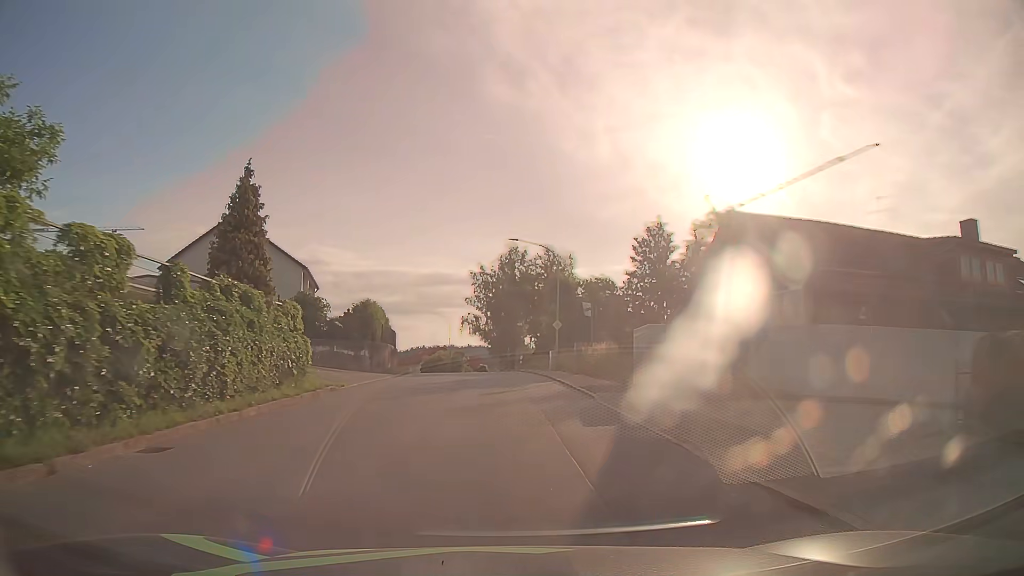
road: tertiary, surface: asphalt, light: Day
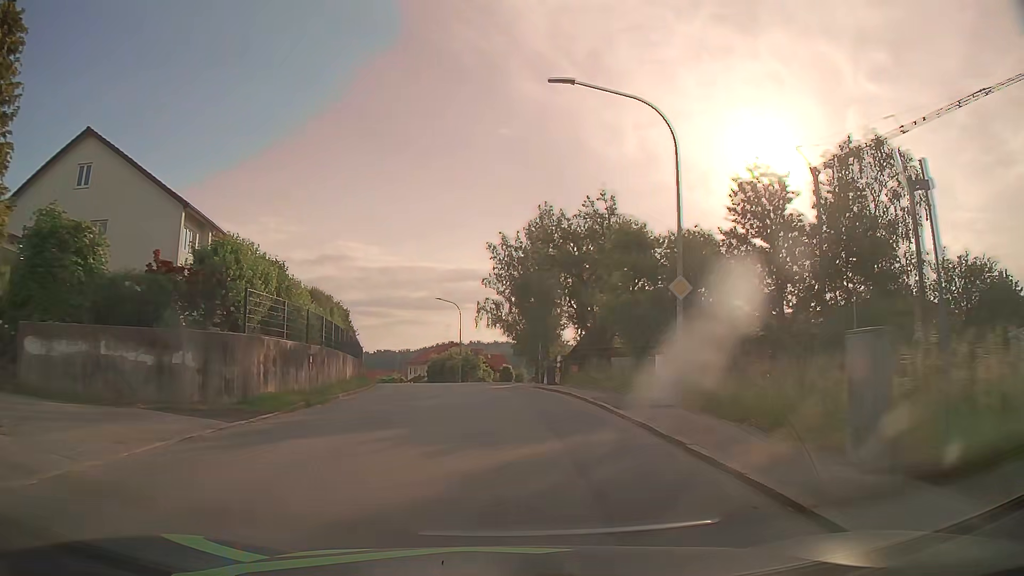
(-0.3, +23.2) m; -2°
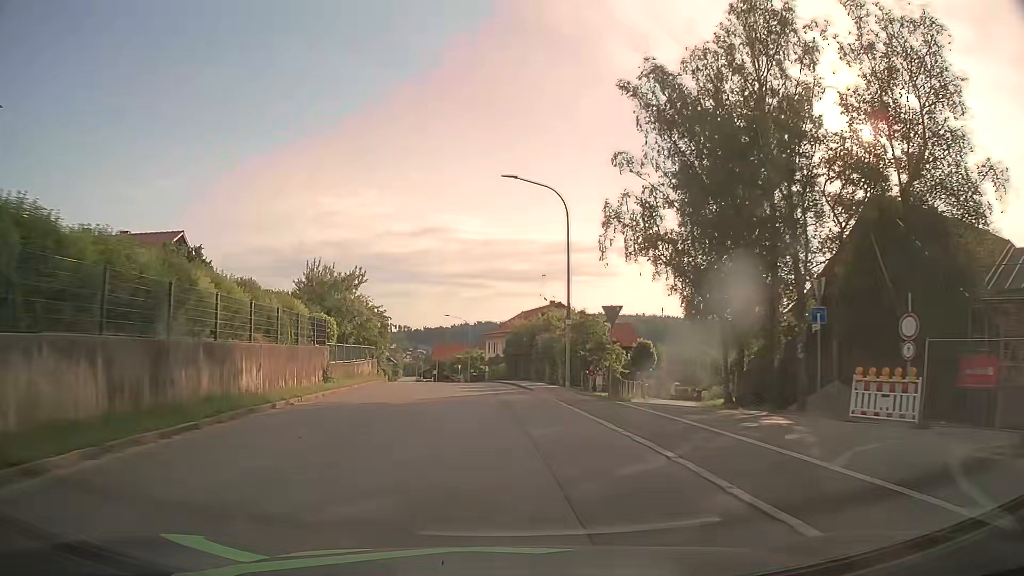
(-2.5, +39.6) m; -9°
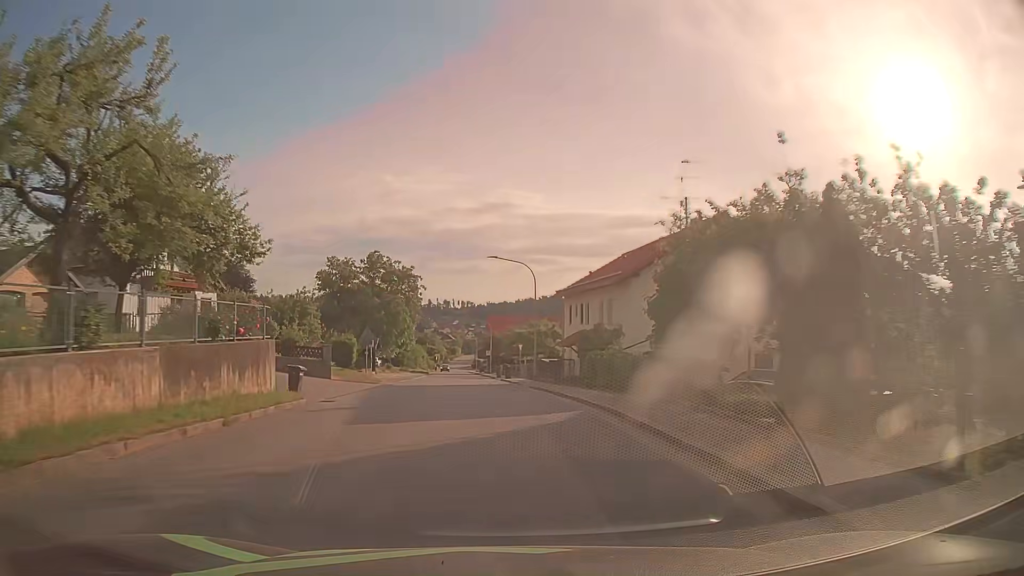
(-1.5, +32.6) m; -5°
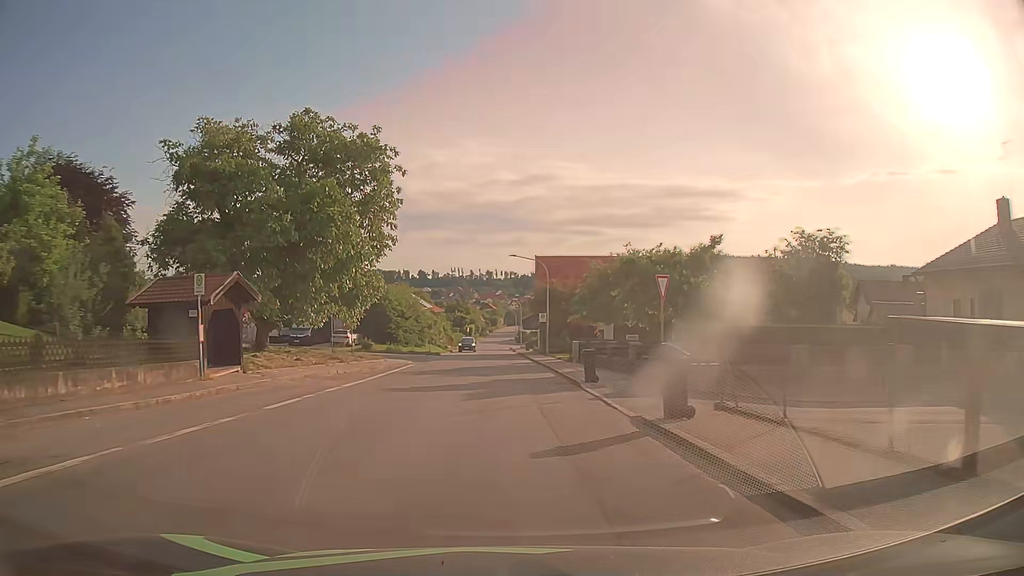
(-1.9, +41.2) m; -4°
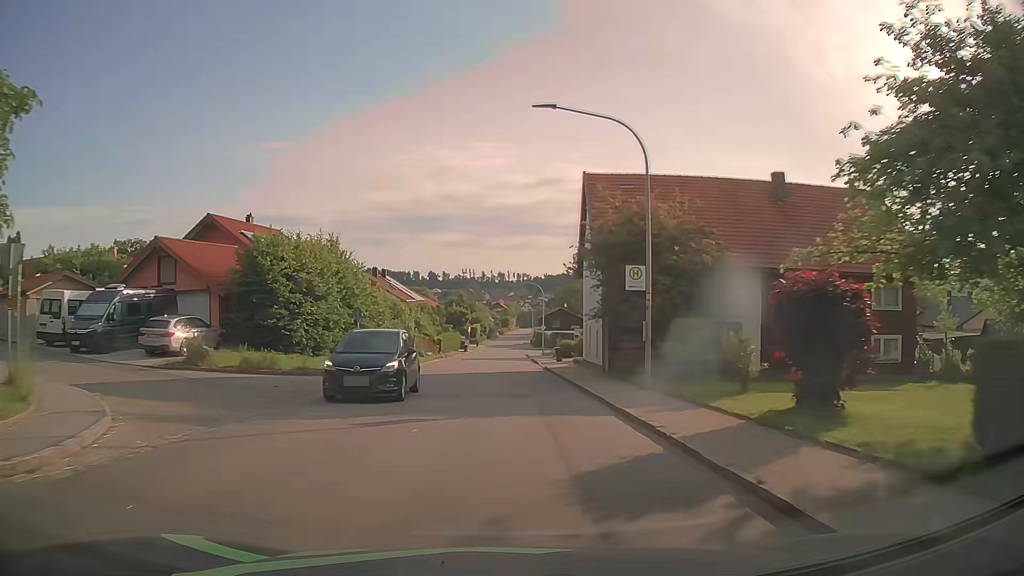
(-0.1, +32.1) m; 0°
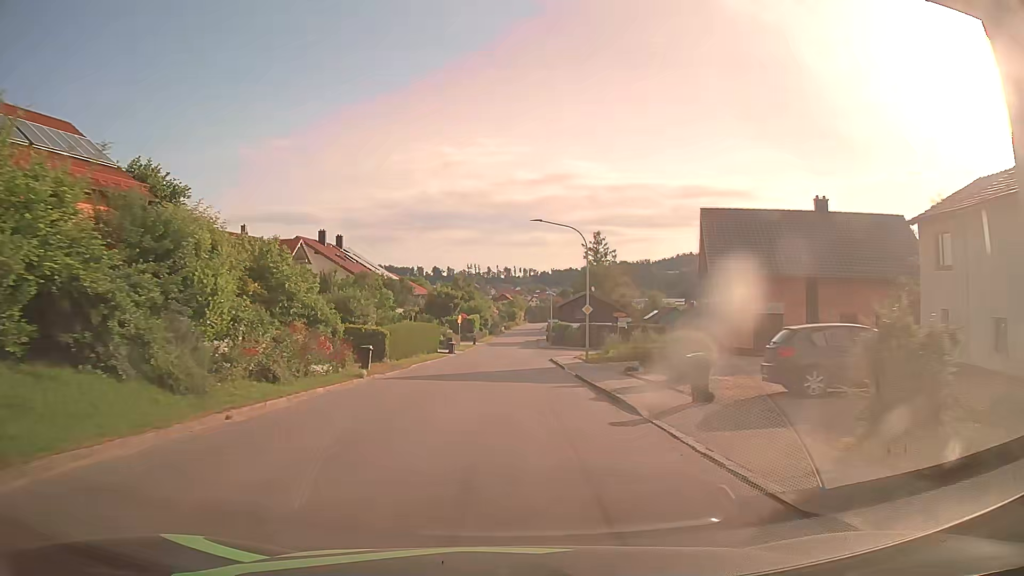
(-0.4, +31.6) m; -1°
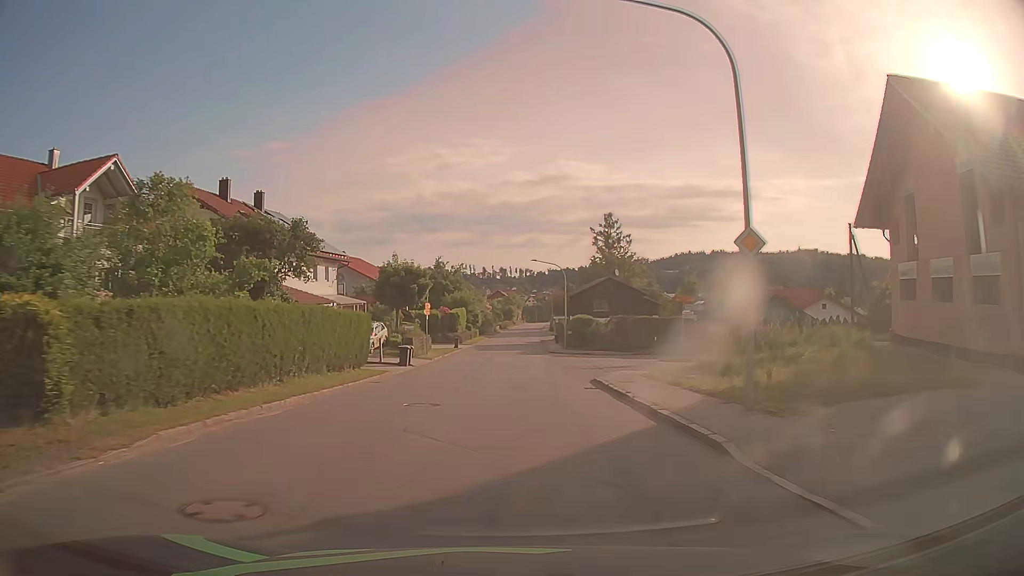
(+0.1, +23.8) m; 0°
(0, +10) (0, +20) (0, +30) (+1, +40) (+1, +50) (+1, +60) (+2, +70) (+2, +80) (+3, +90) (+3, +100) m
